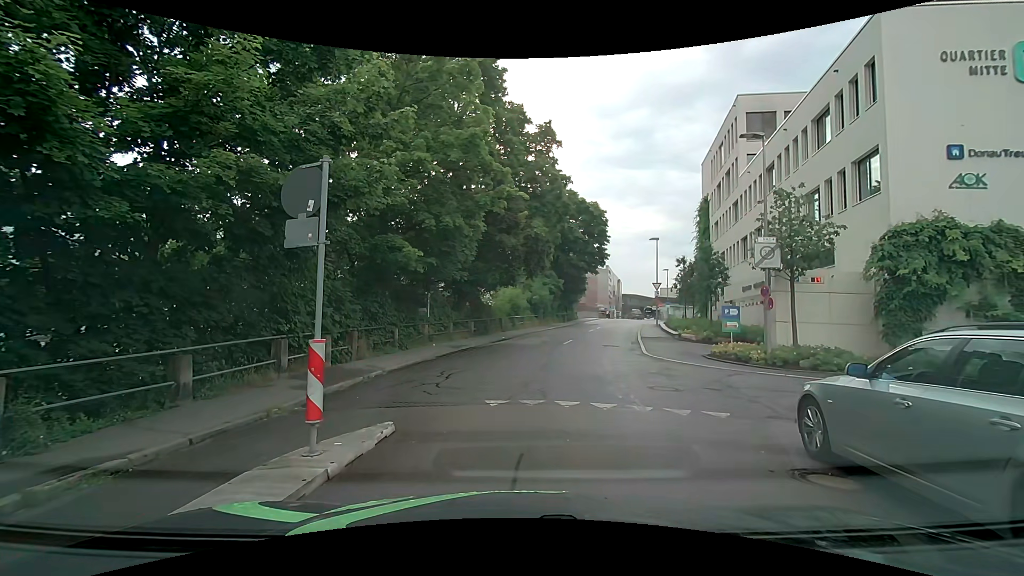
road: residential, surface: asphalt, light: Day
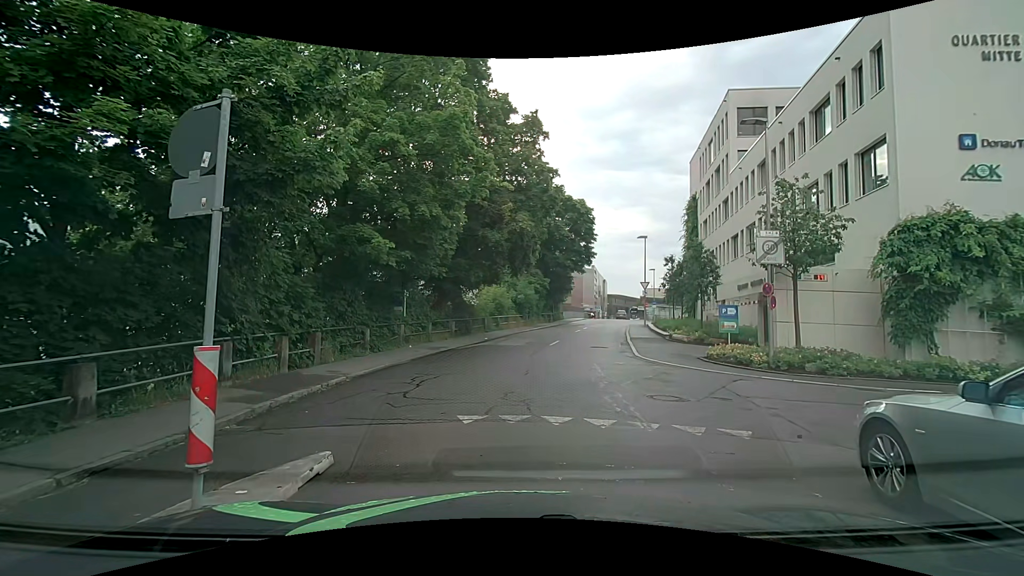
(0.0, +1.5) m; 0°
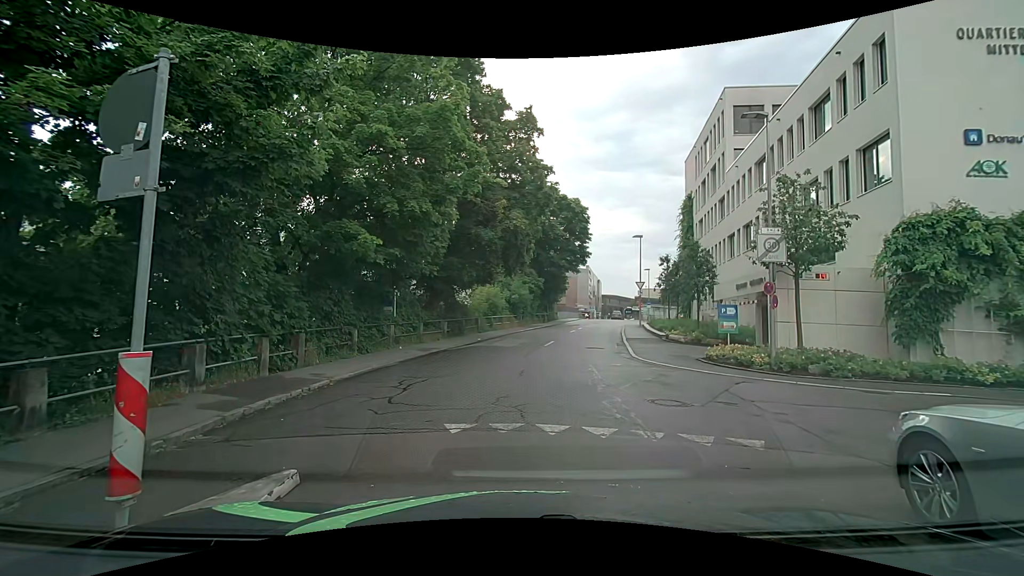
(0.0, +0.6) m; 0°
